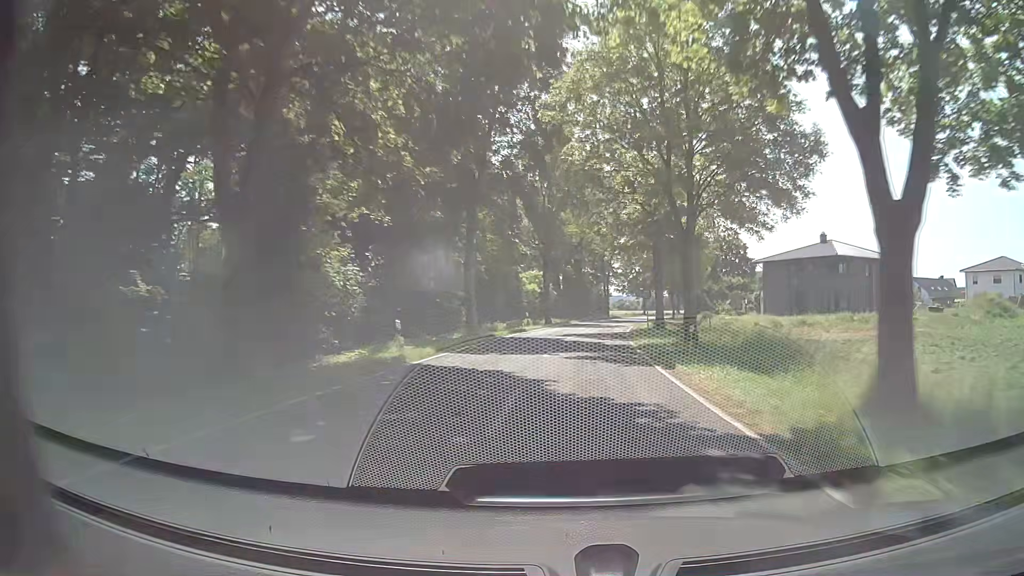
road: tertiary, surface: asphalt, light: Day
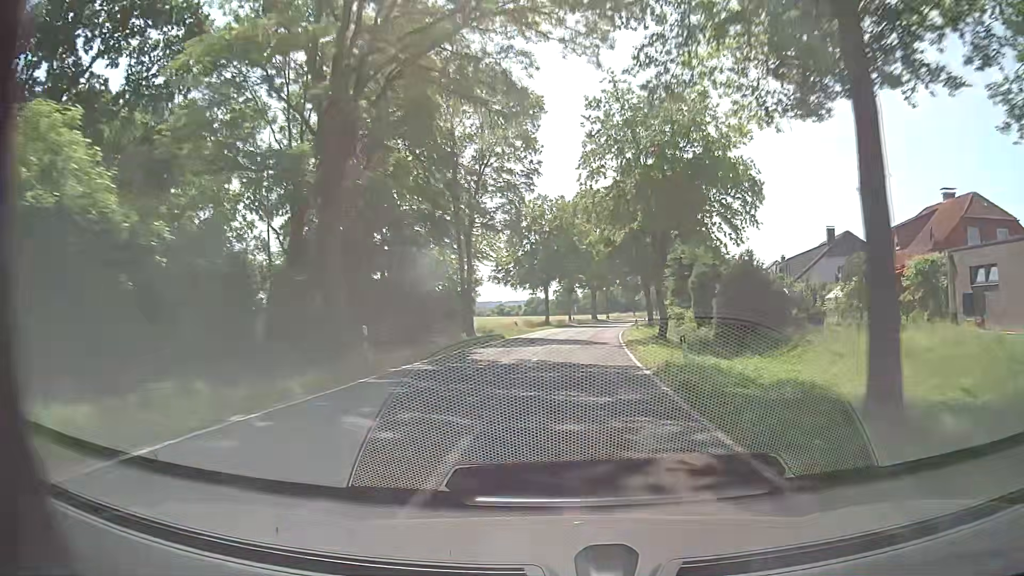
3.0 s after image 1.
(+5.8, +62.5) m; +10°
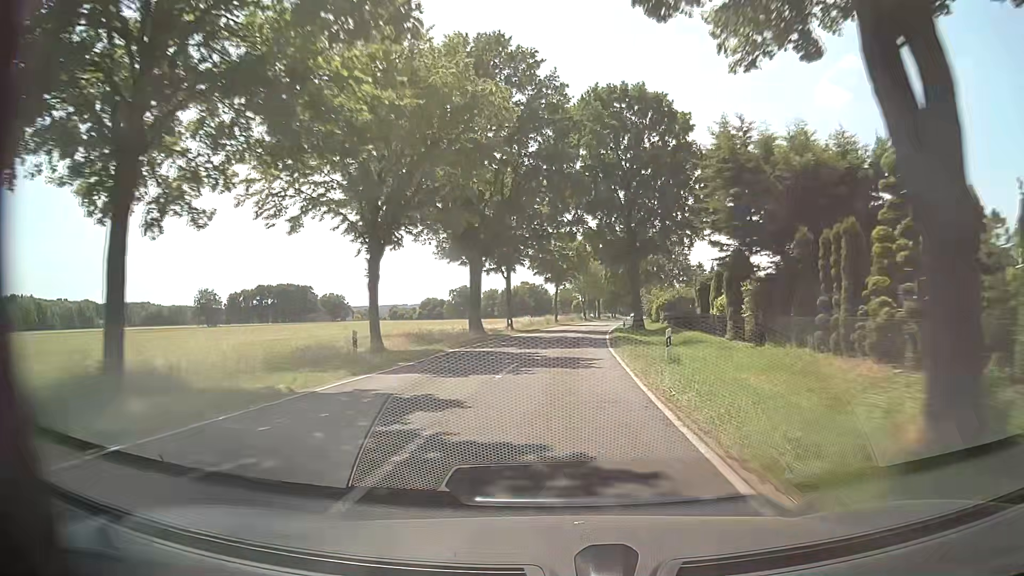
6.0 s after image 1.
(+4.9, +59.8) m; +8°
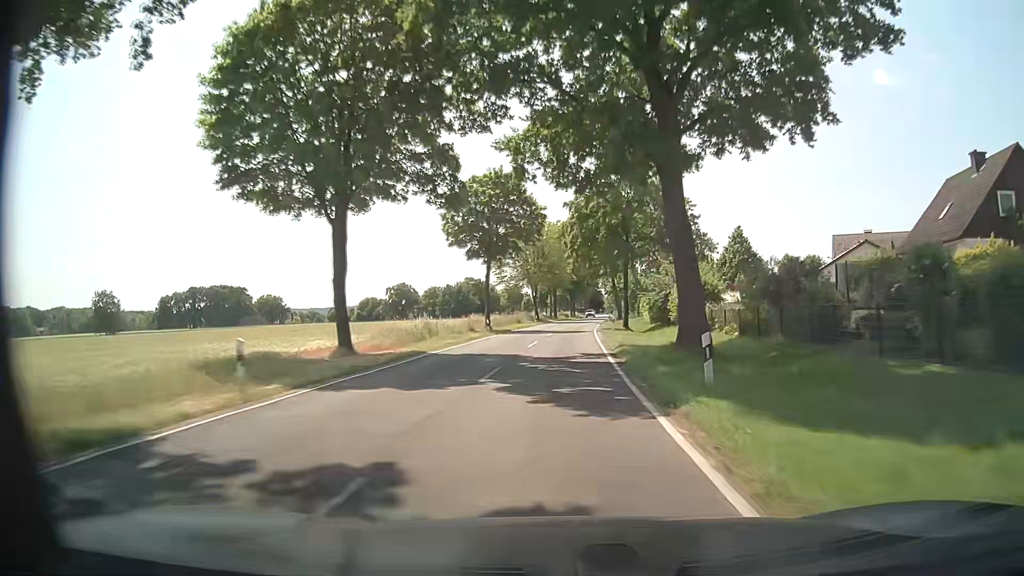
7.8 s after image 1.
(+1.4, +36.0) m; +5°
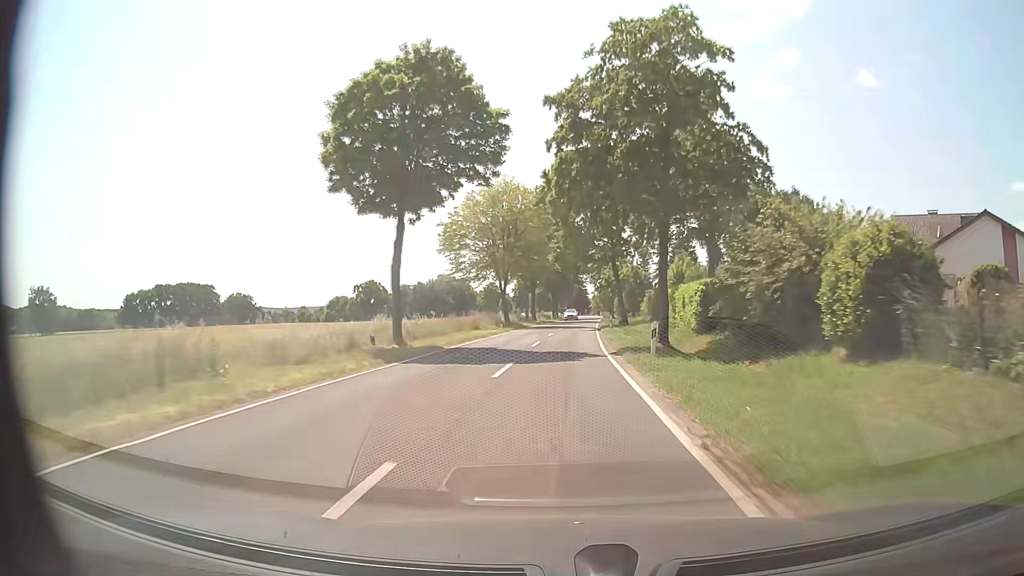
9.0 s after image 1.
(+0.1, +23.8) m; +1°
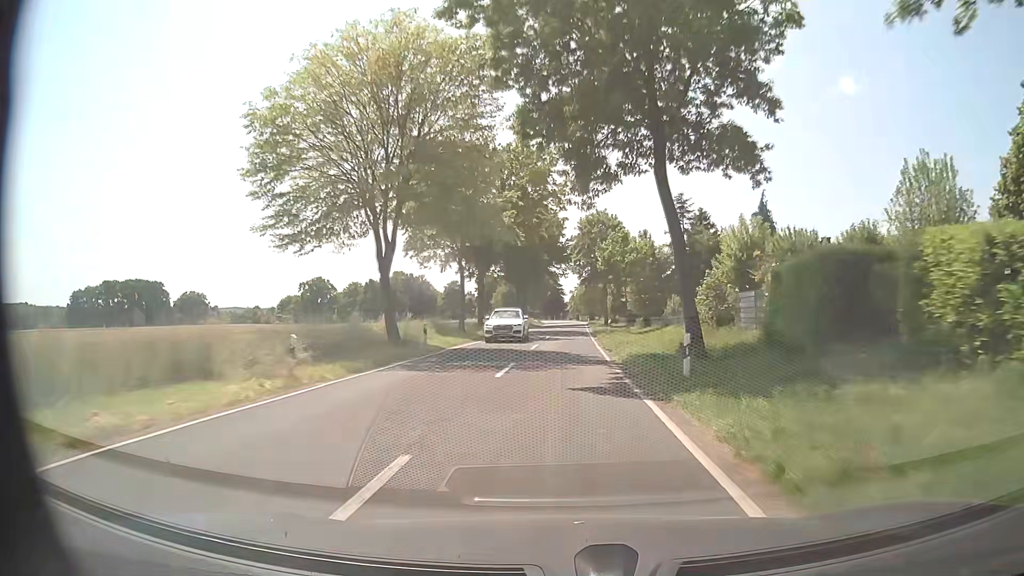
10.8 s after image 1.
(+0.7, +35.6) m; +2°
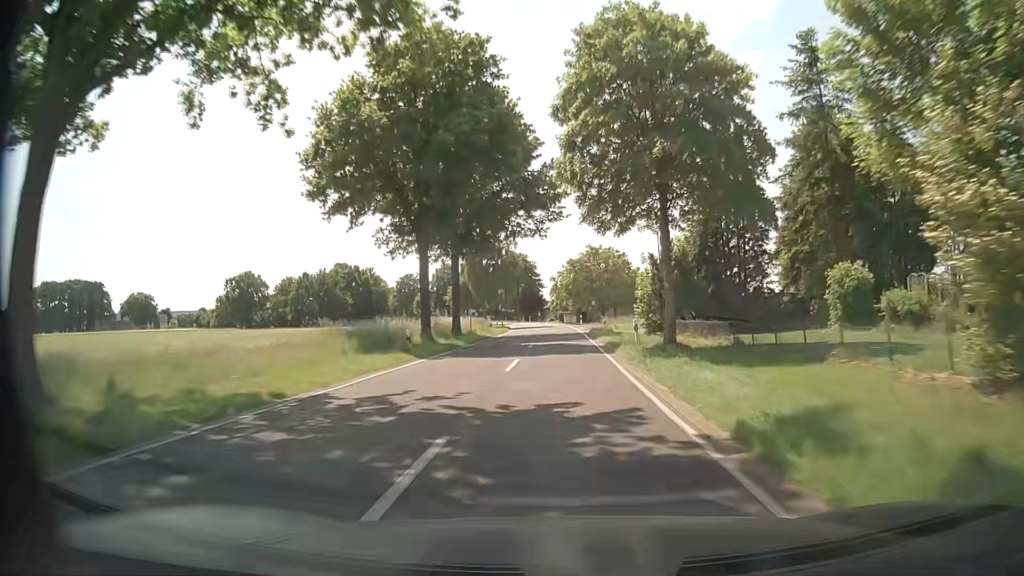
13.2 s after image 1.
(+0.9, +47.3) m; +2°
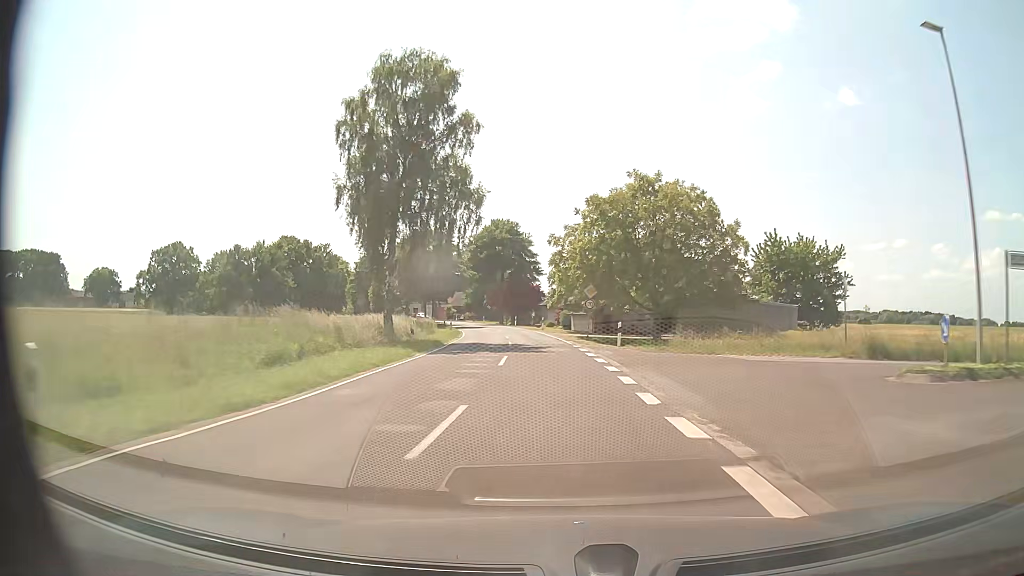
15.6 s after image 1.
(-0.1, +47.2) m; -1°
(0, +10) (0, +20) (-1, +30) (-1, +40) (-2, +50) (-4, +60) (-6, +70) (-8, +79) (-10, +89) (-13, +99) m
